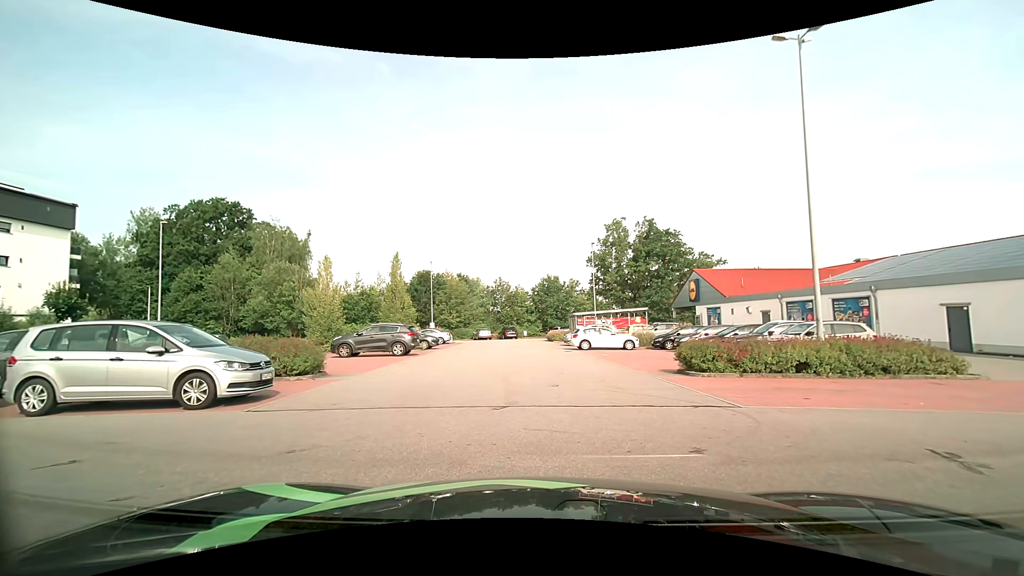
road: residential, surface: asphalt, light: Day
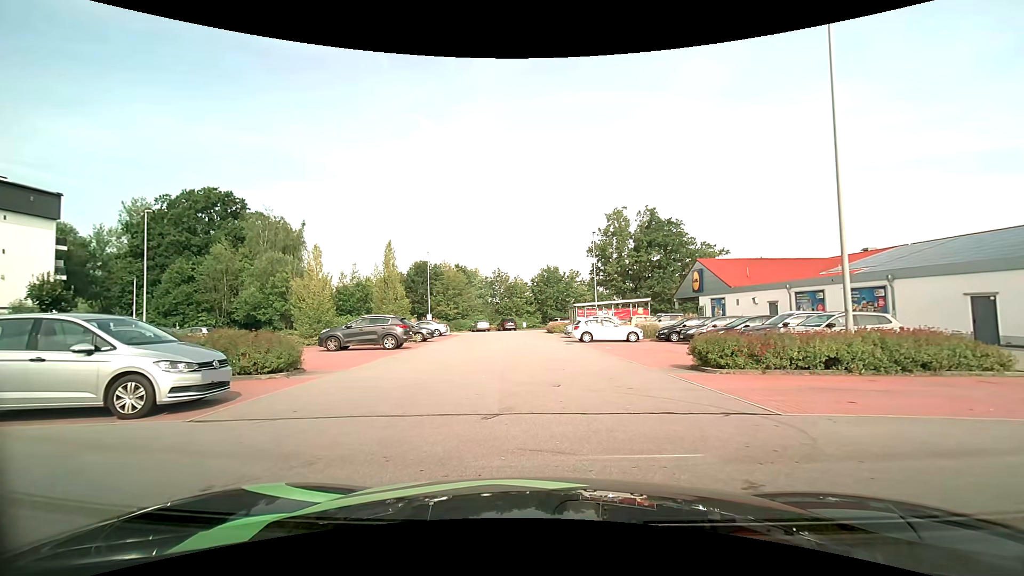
(0.0, +1.5) m; +1°
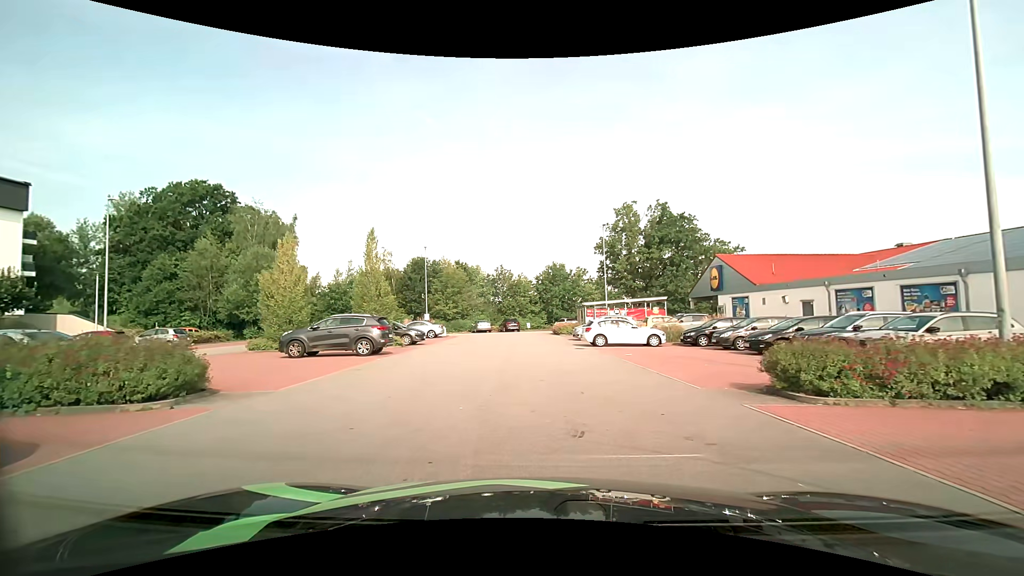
(-0.1, +4.3) m; -1°
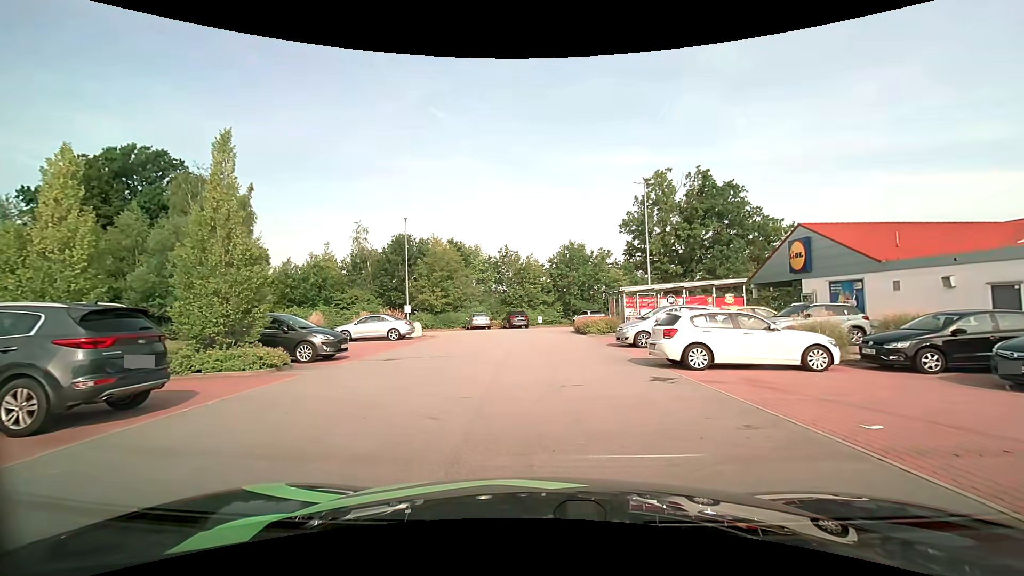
(-0.3, +13.6) m; -2°
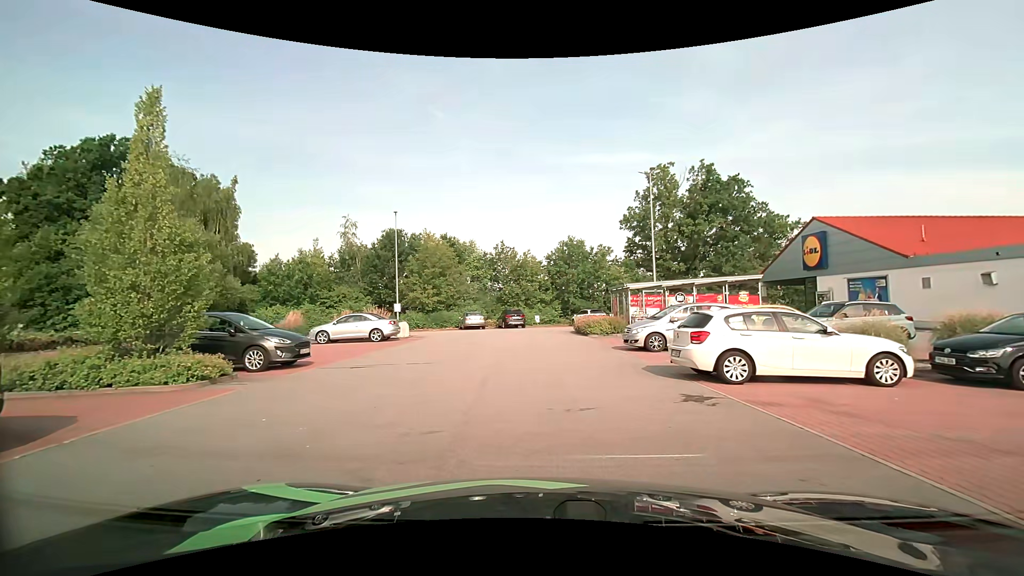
(0.0, +2.4) m; 0°
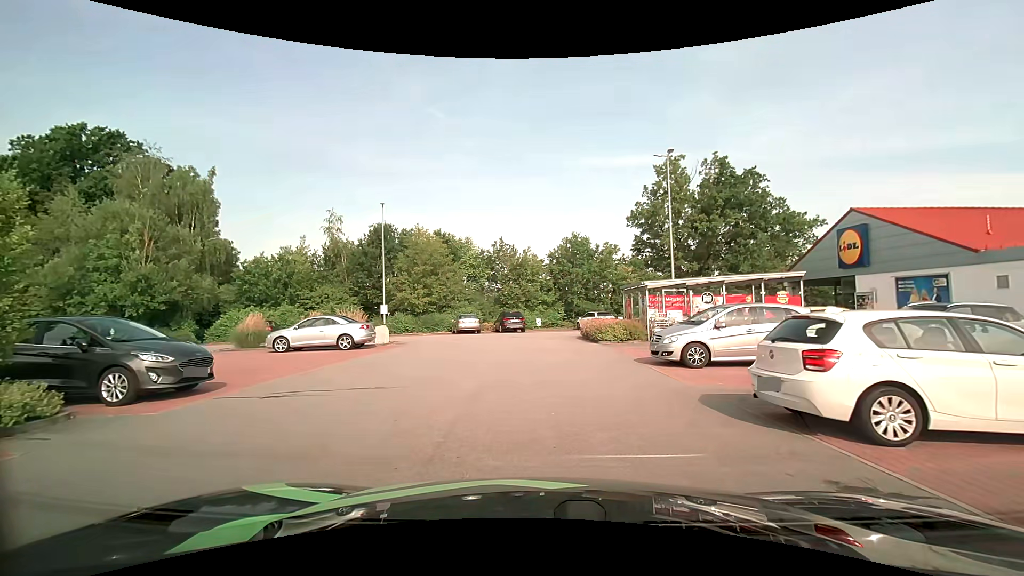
(0.0, +4.0) m; 0°
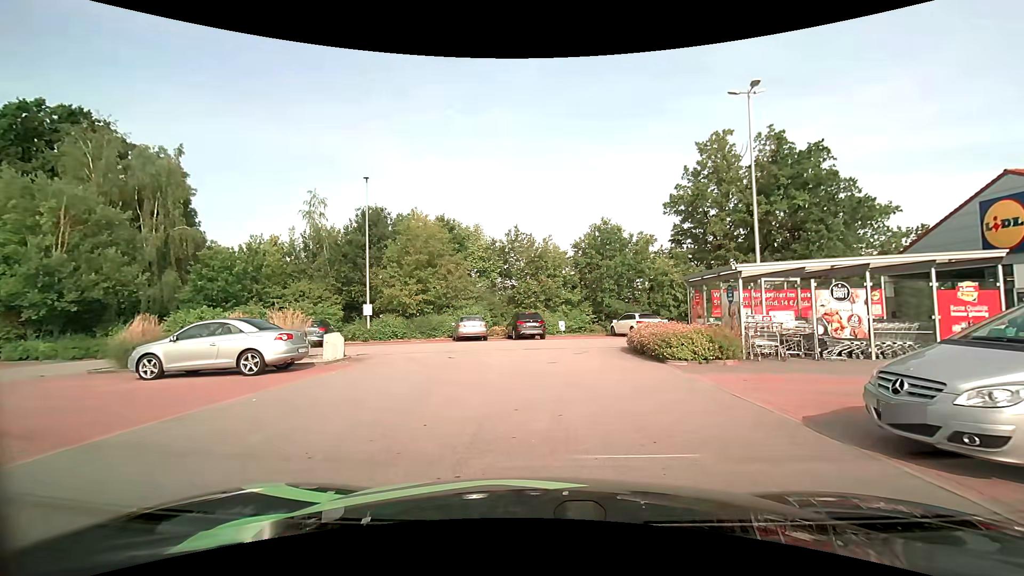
(-0.1, +8.0) m; -2°
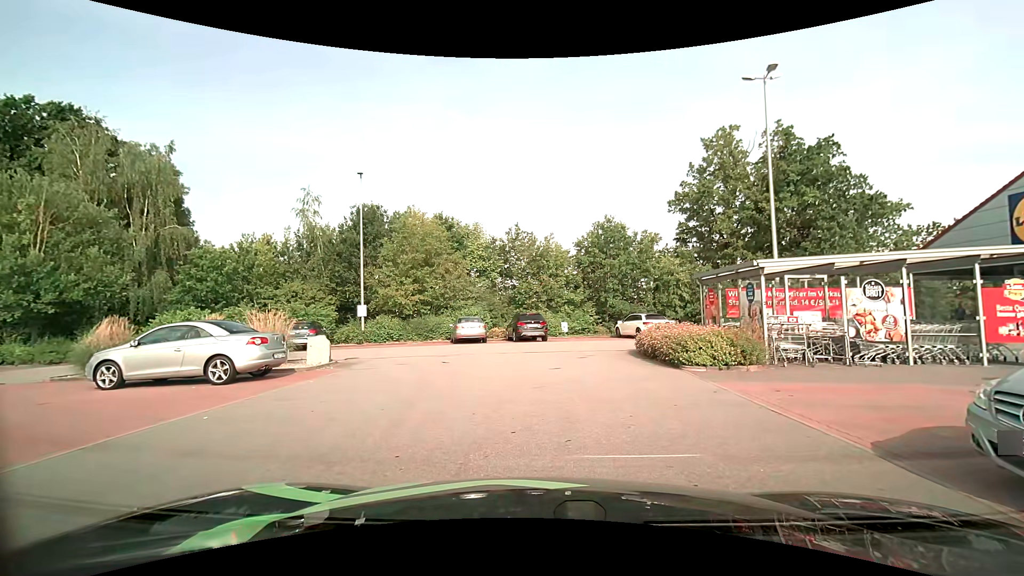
(0.0, +1.3) m; 0°
